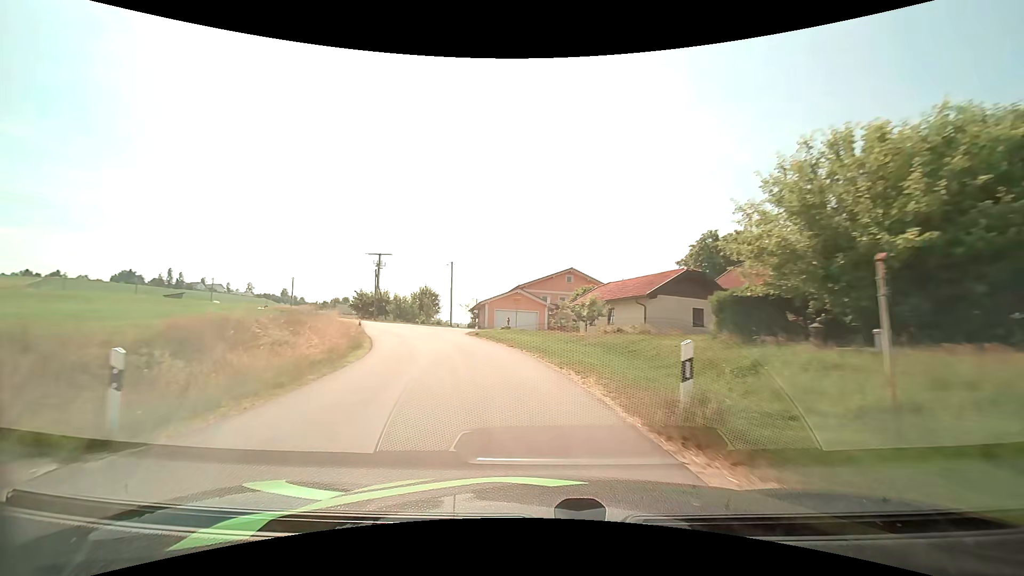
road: unclassified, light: Day
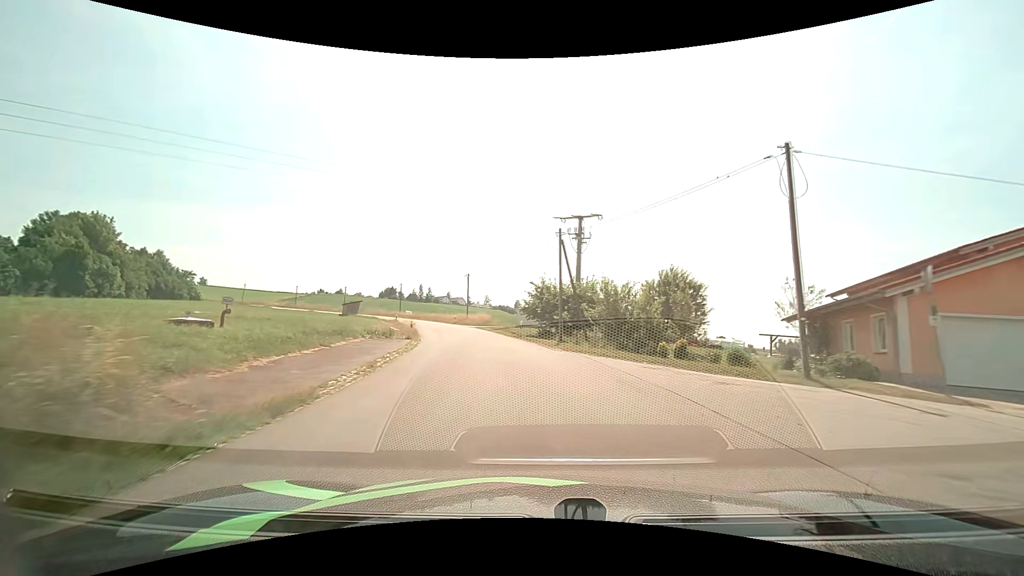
(-8.7, +36.1) m; -26°
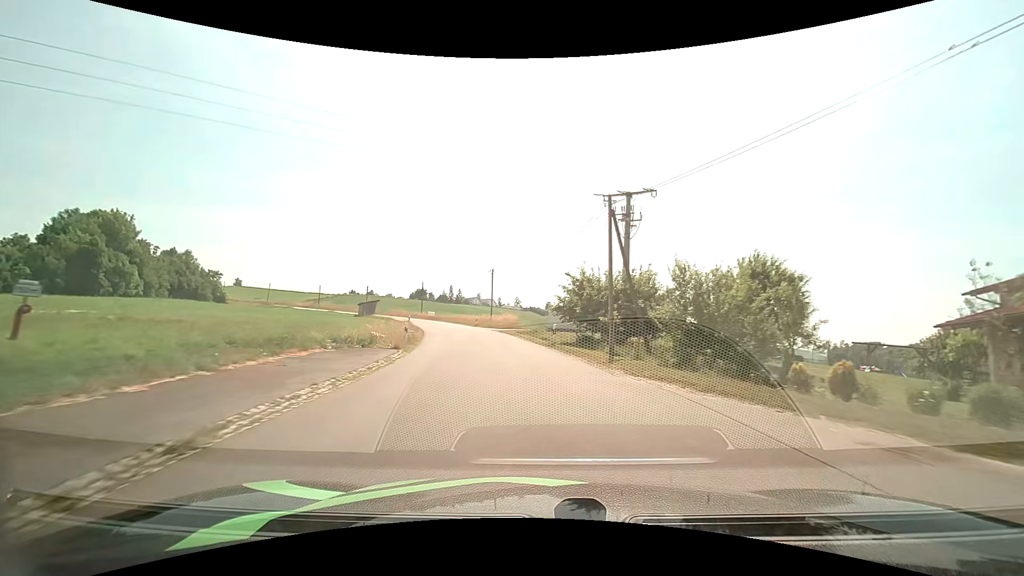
(-0.3, +8.2) m; -4°
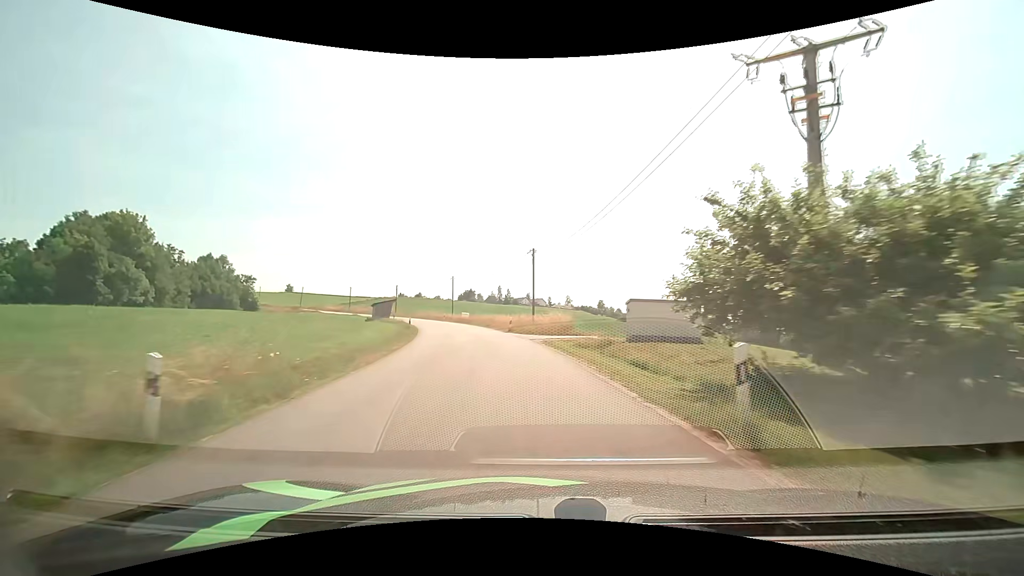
(-0.8, +17.2) m; -6°
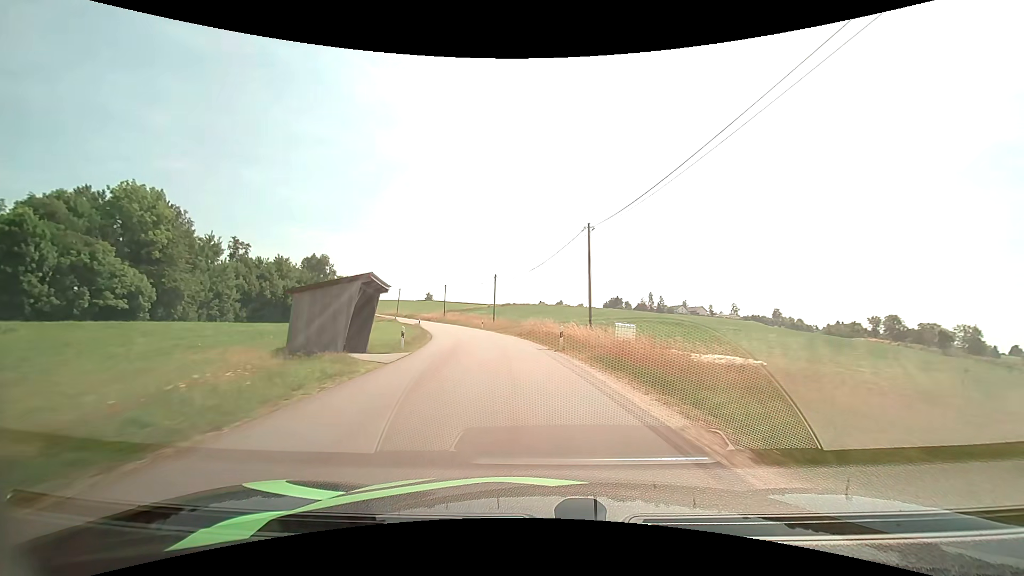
(-7.3, +47.2) m; -16°
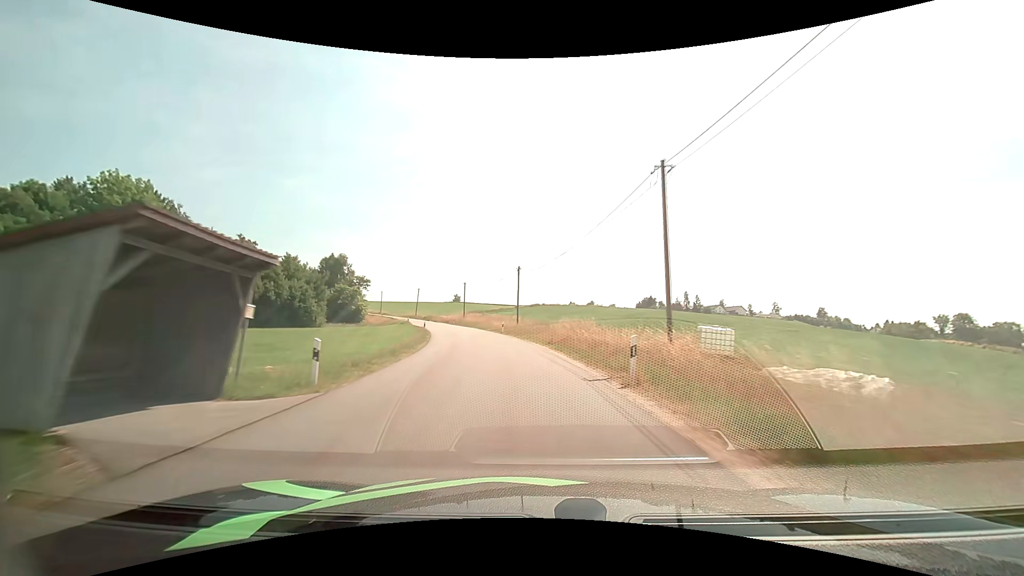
(-0.3, +10.8) m; -3°
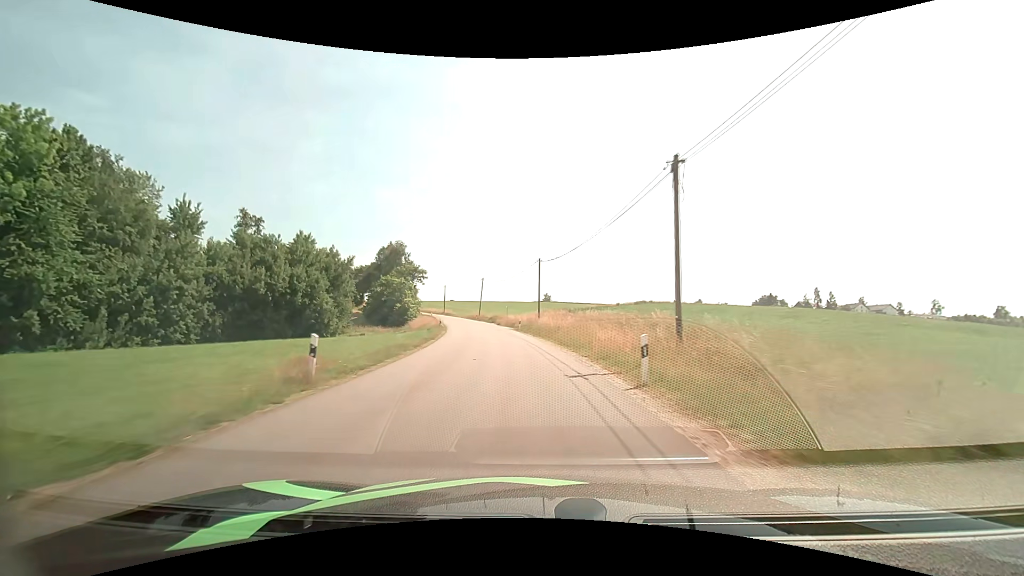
(-3.2, +33.3) m; -11°
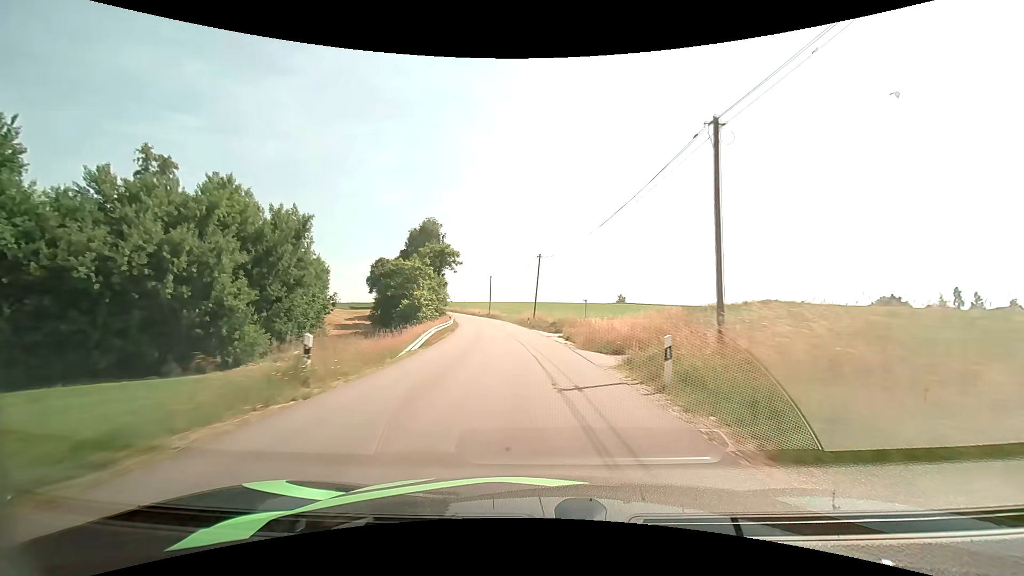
(-2.6, +33.4) m; -8°
(0, +10) (-1, +20) (-2, +30) (-3, +40) (-4, +50) (-6, +60) (-9, +69) (-11, +79) (-15, +88) (-18, +98) m
